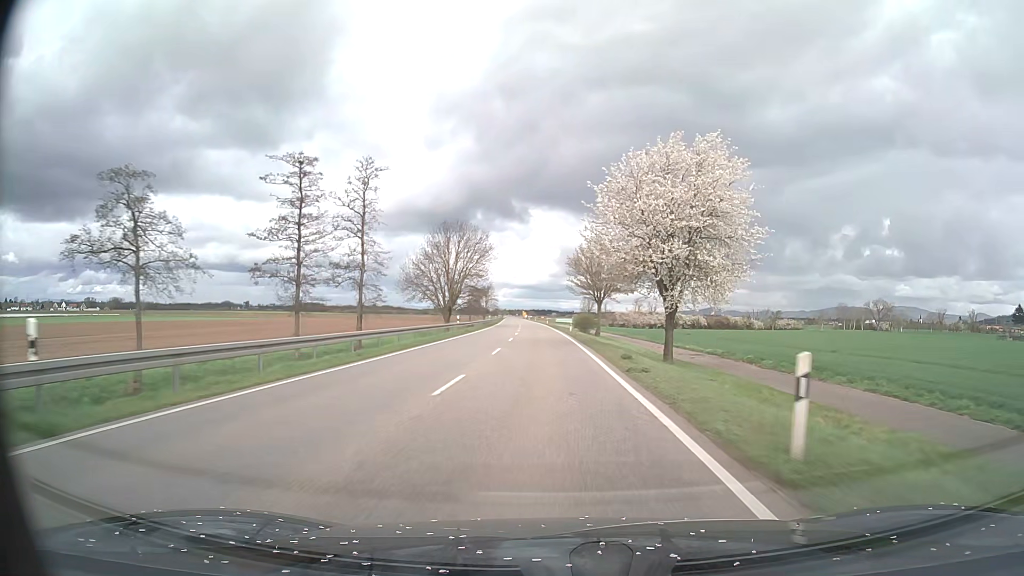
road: primary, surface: asphalt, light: Day
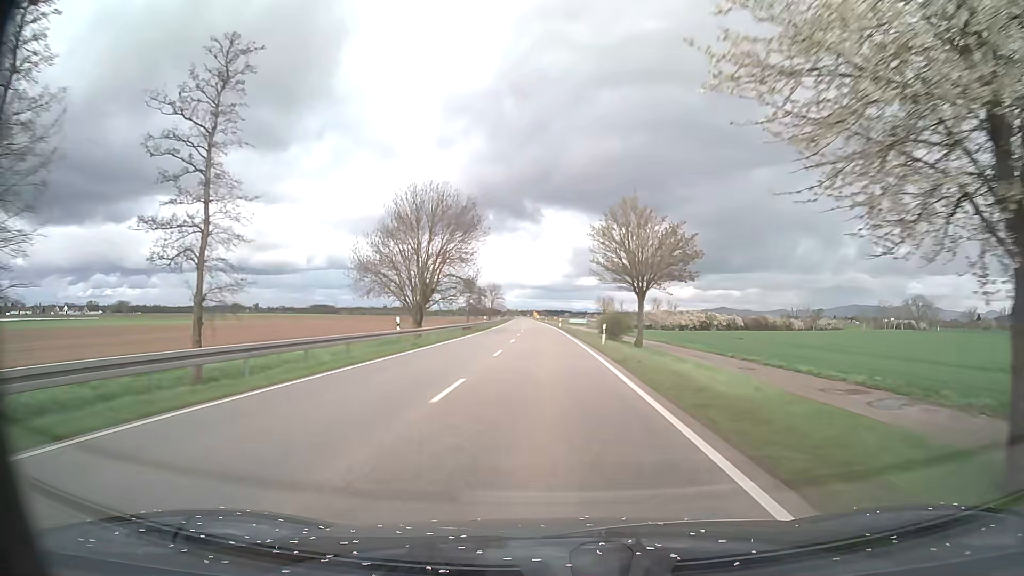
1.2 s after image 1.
(-0.3, +25.1) m; -1°
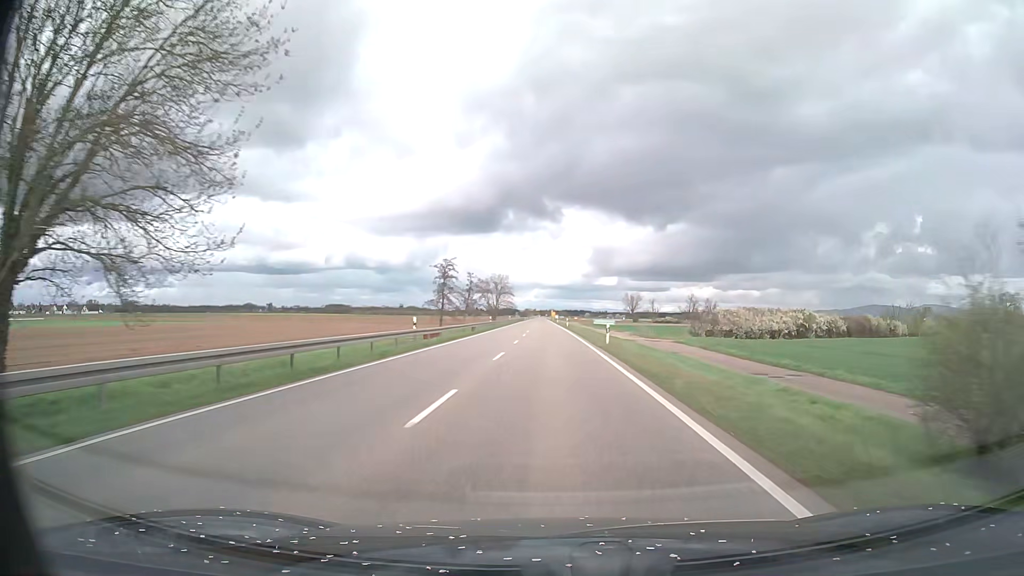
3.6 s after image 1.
(-0.8, +50.2) m; -2°
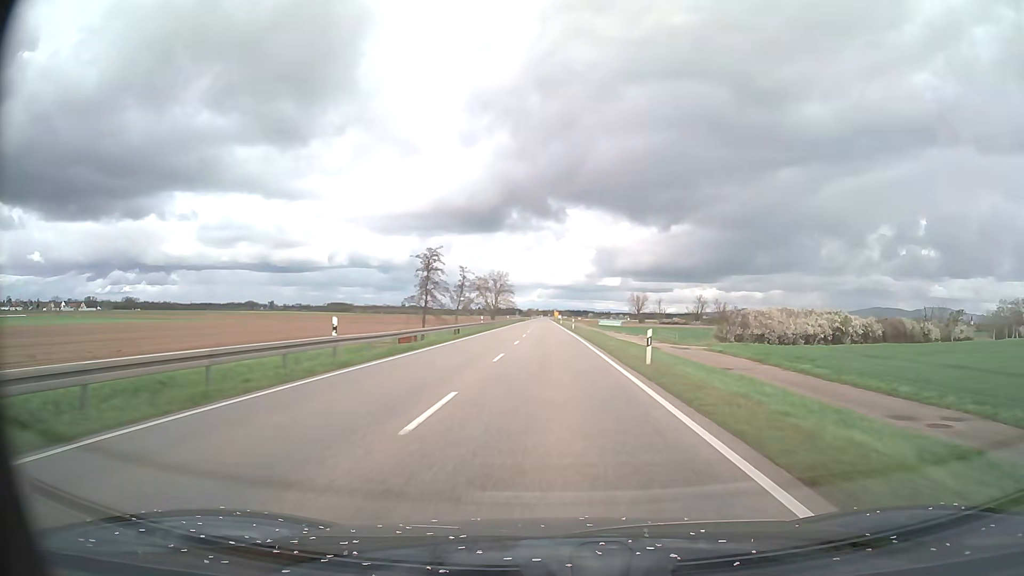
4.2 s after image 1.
(0.0, +12.5) m; 0°
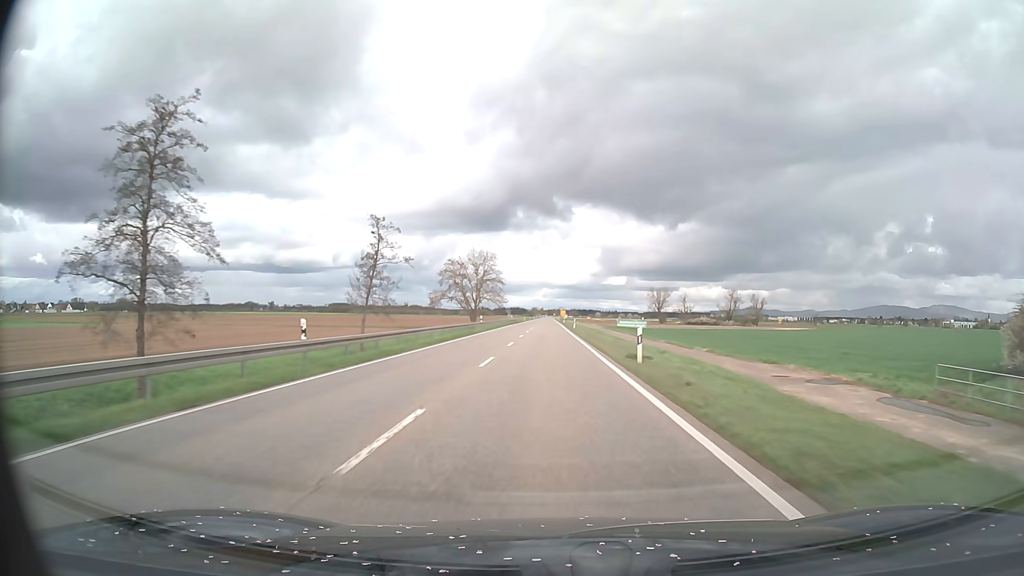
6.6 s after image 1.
(-0.1, +50.1) m; 0°
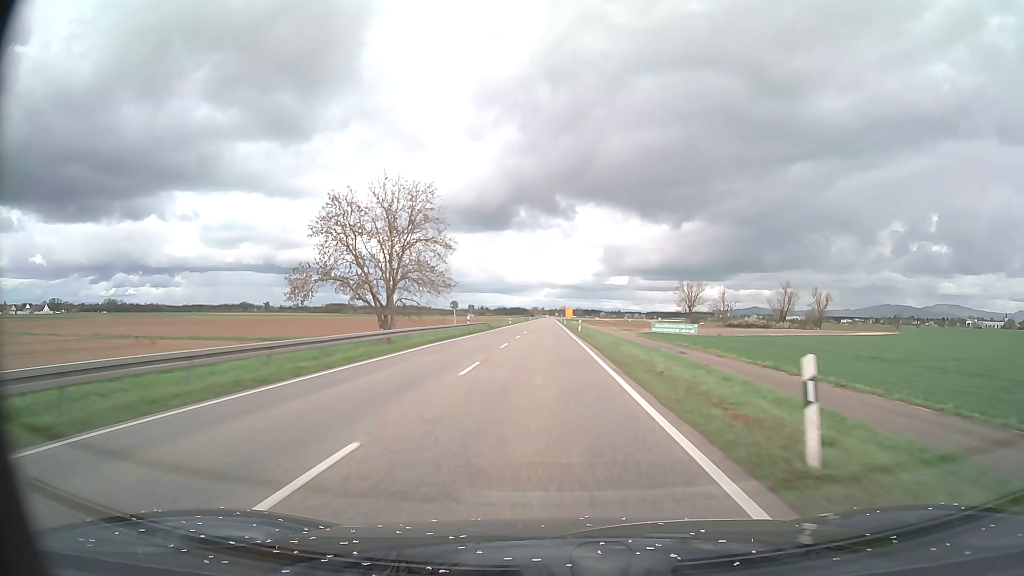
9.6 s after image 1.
(-0.1, +62.5) m; 0°
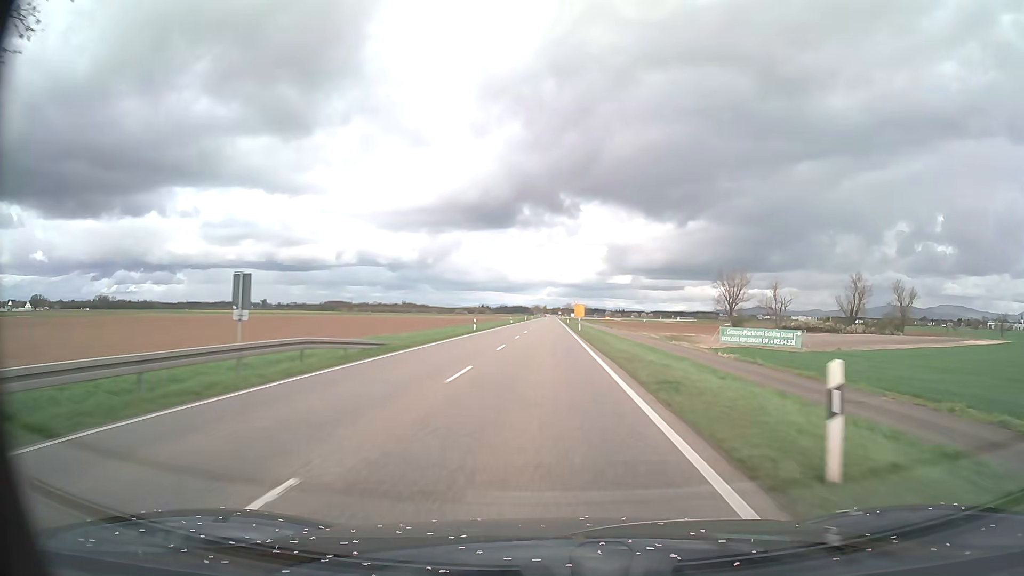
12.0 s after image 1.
(-0.1, +49.9) m; 0°
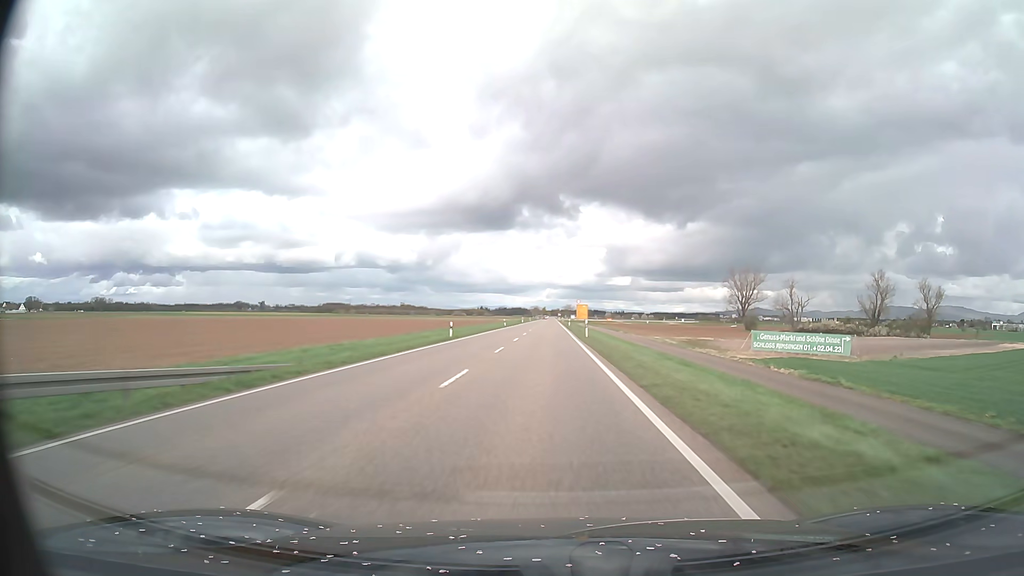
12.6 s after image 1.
(0.0, +12.5) m; 0°
(0, +10) (0, +20) (0, +30) (0, +40) (0, +50) (0, +60) (0, +70) (0, +80) (0, +90) (0, +100) m
